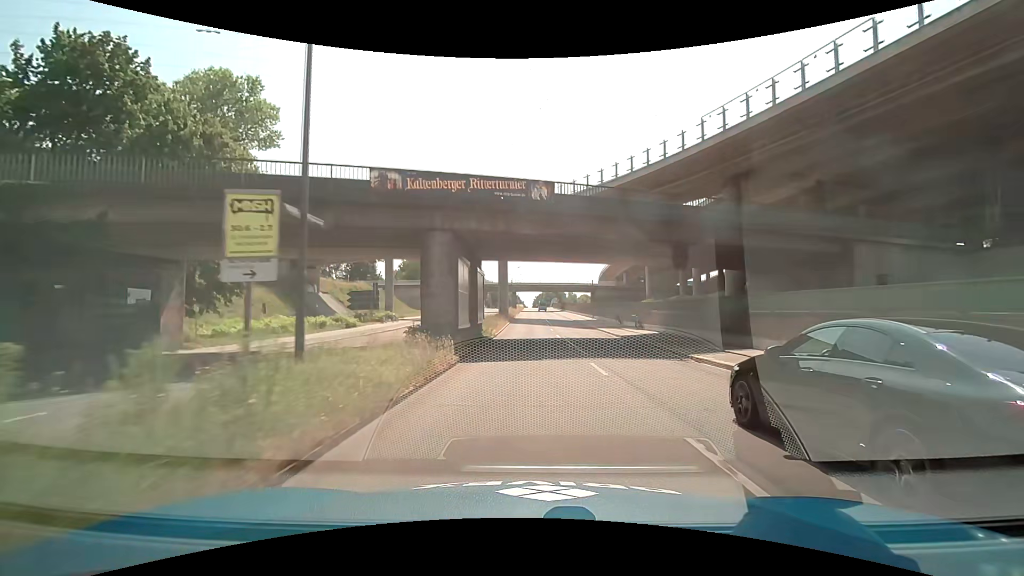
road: secondary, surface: asphalt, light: Day
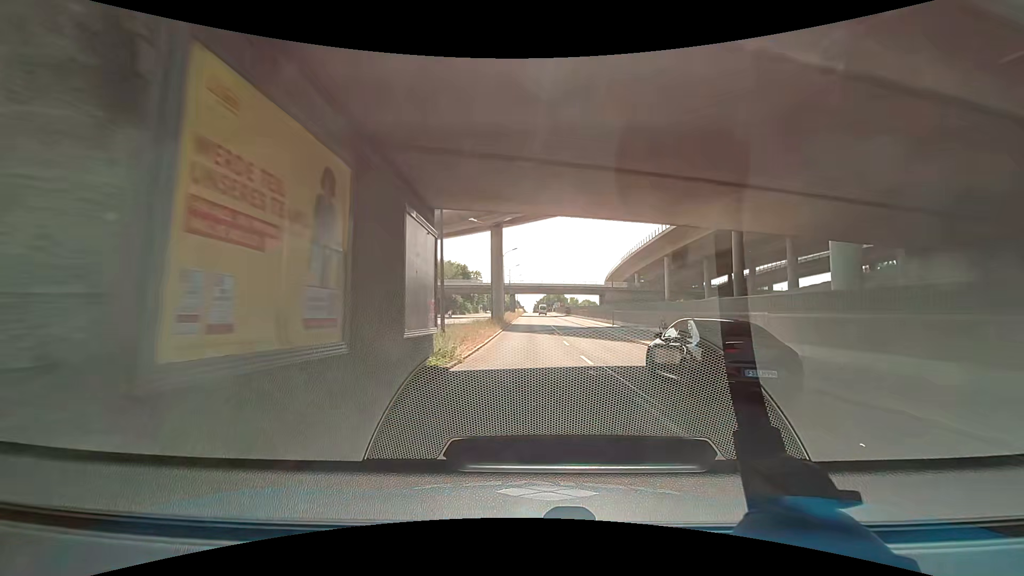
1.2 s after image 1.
(0.0, +15.1) m; 0°
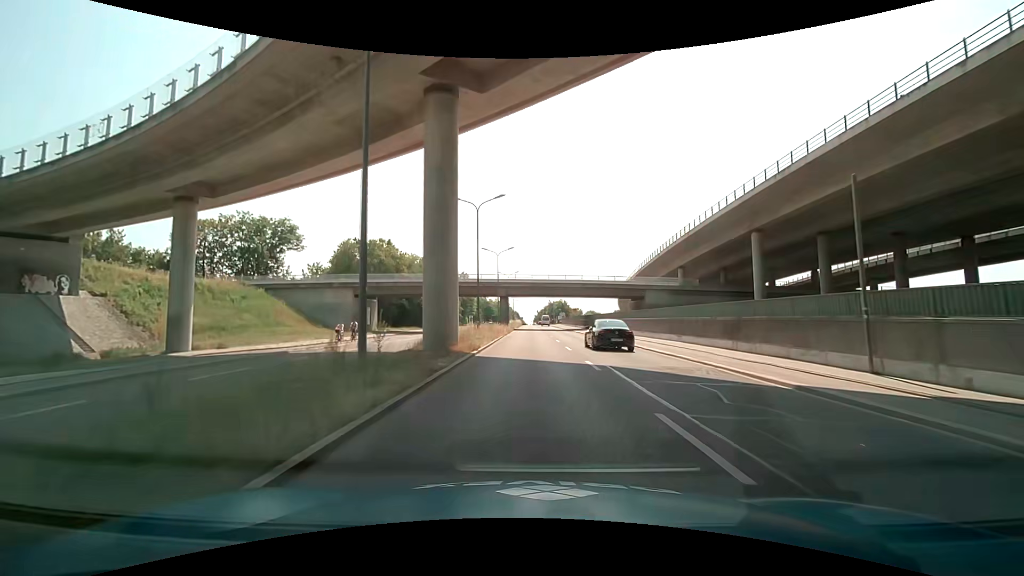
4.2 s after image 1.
(-0.1, +37.4) m; 0°
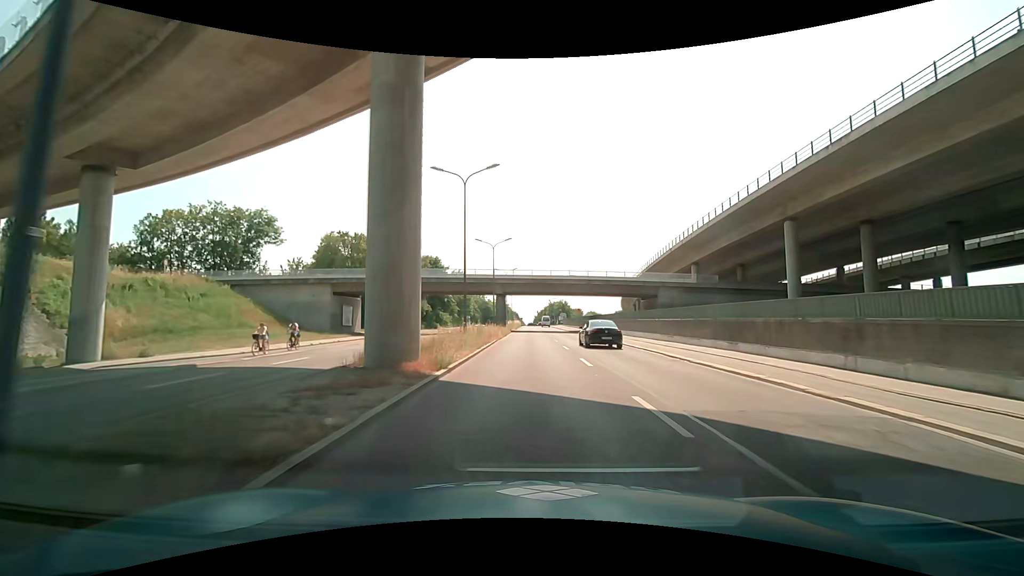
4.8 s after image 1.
(0.0, +7.4) m; 0°
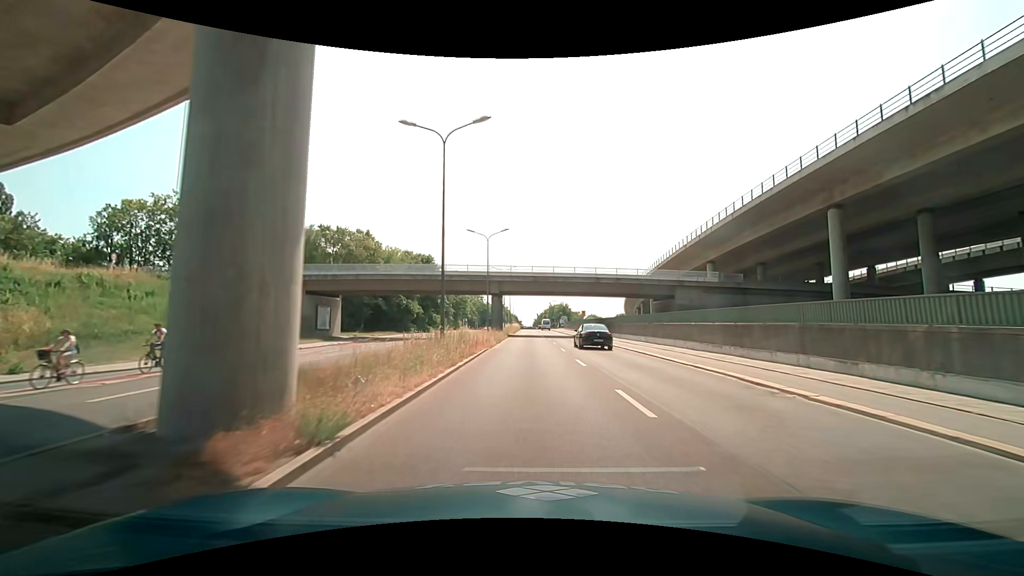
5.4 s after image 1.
(0.0, +7.4) m; 0°
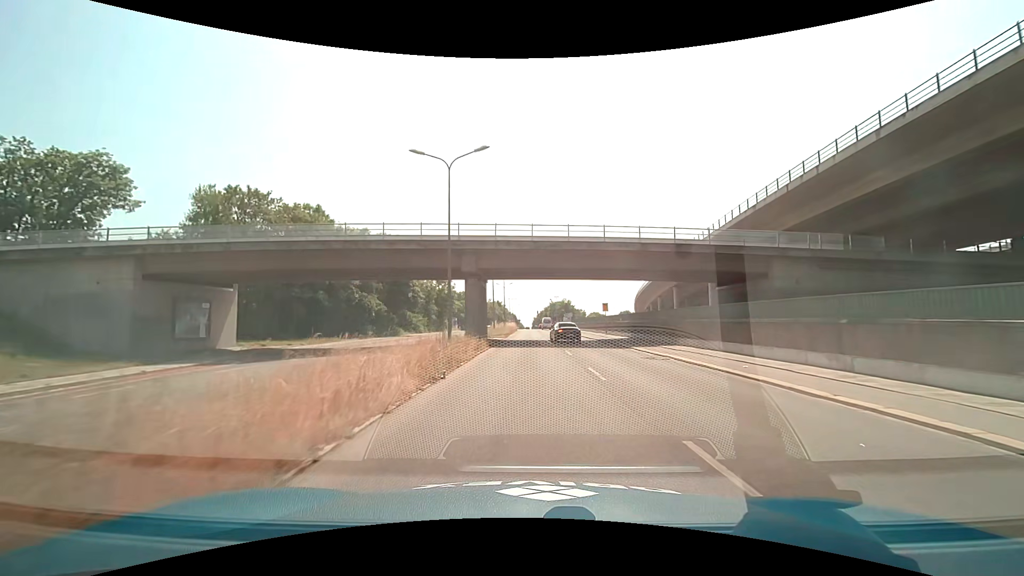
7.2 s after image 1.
(+0.1, +22.5) m; +1°
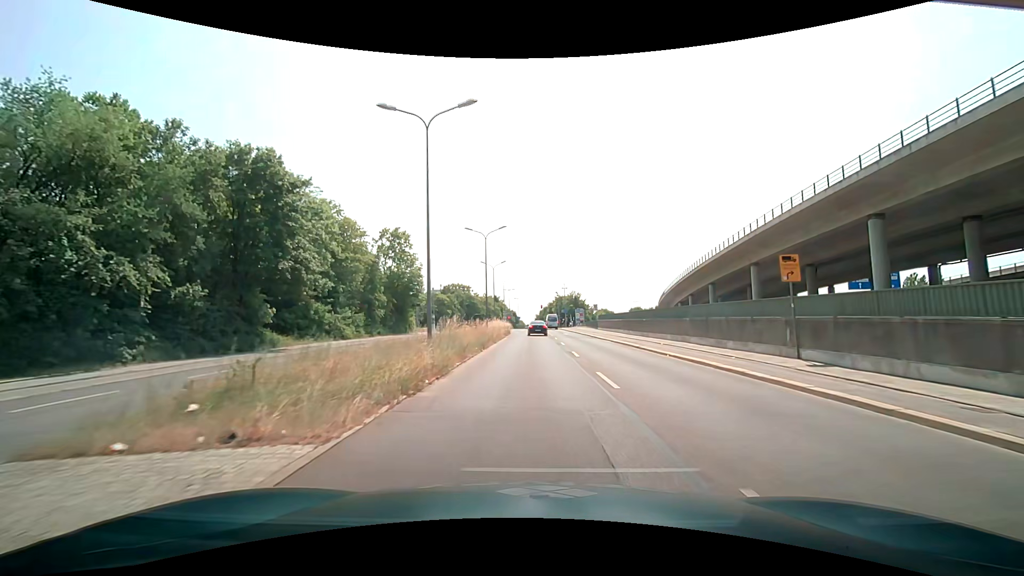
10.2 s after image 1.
(-0.2, +37.8) m; 0°
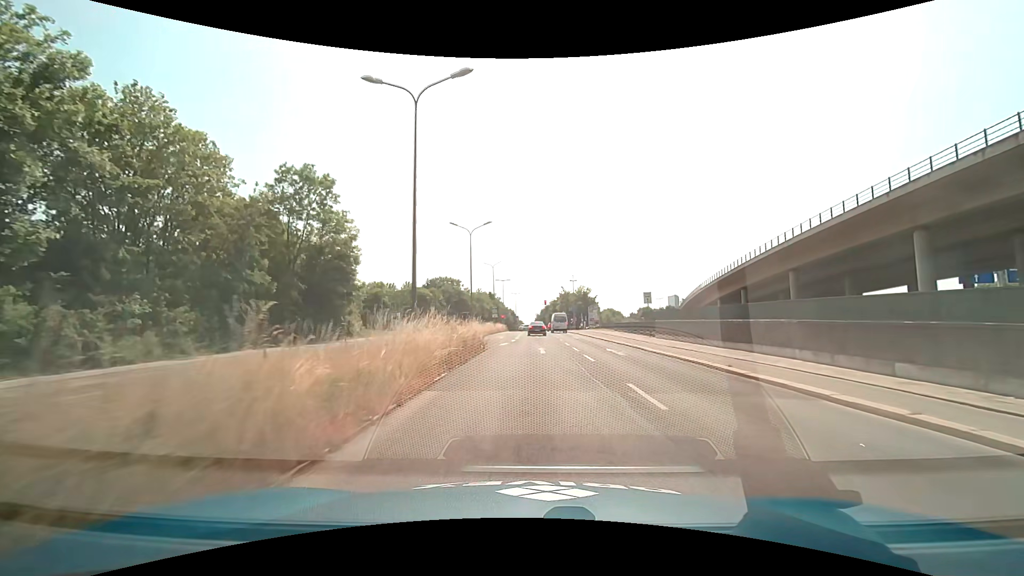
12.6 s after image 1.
(-0.6, +30.4) m; -1°
